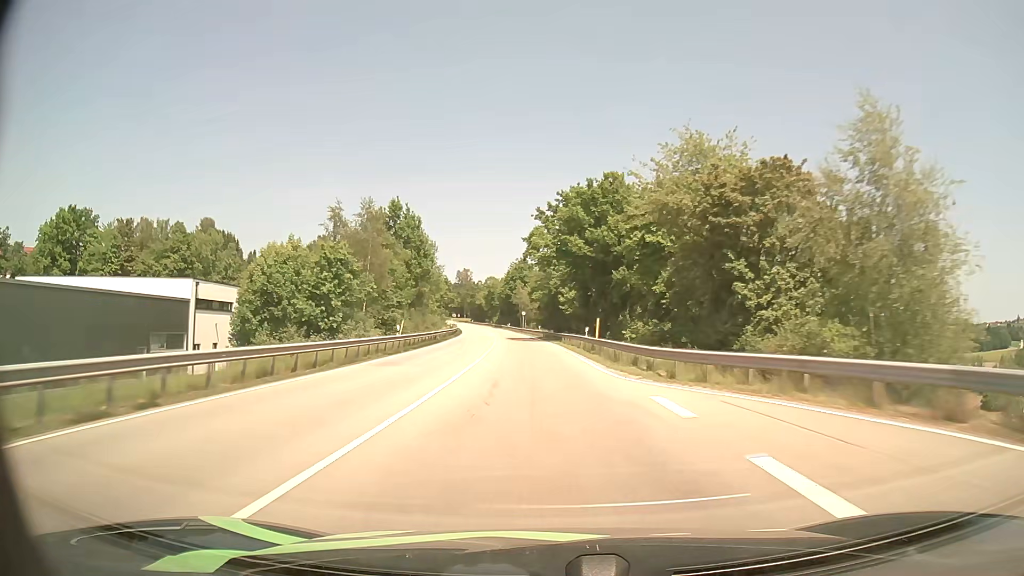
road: primary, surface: asphalt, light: Day
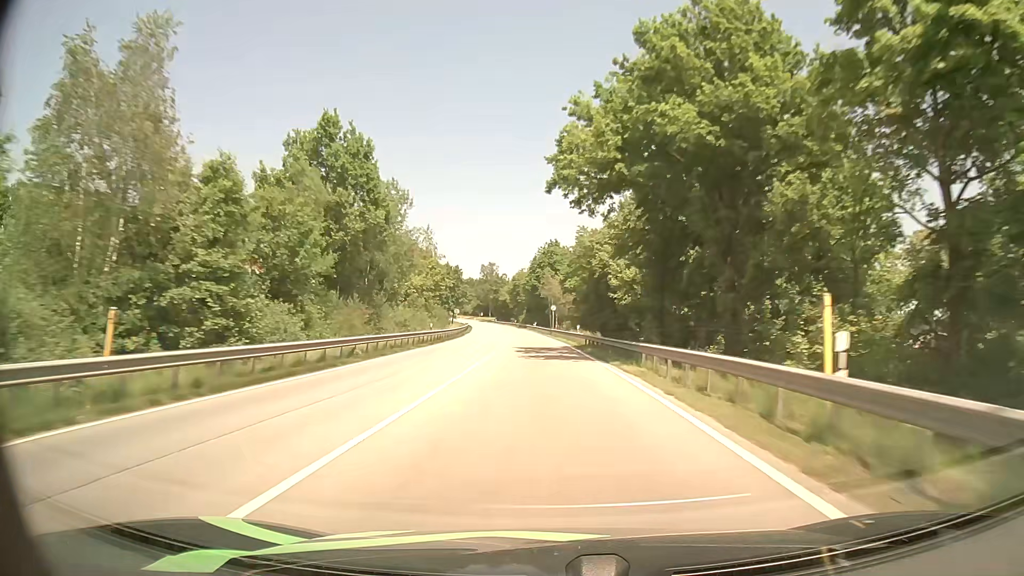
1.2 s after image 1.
(-0.8, +32.1) m; -3°
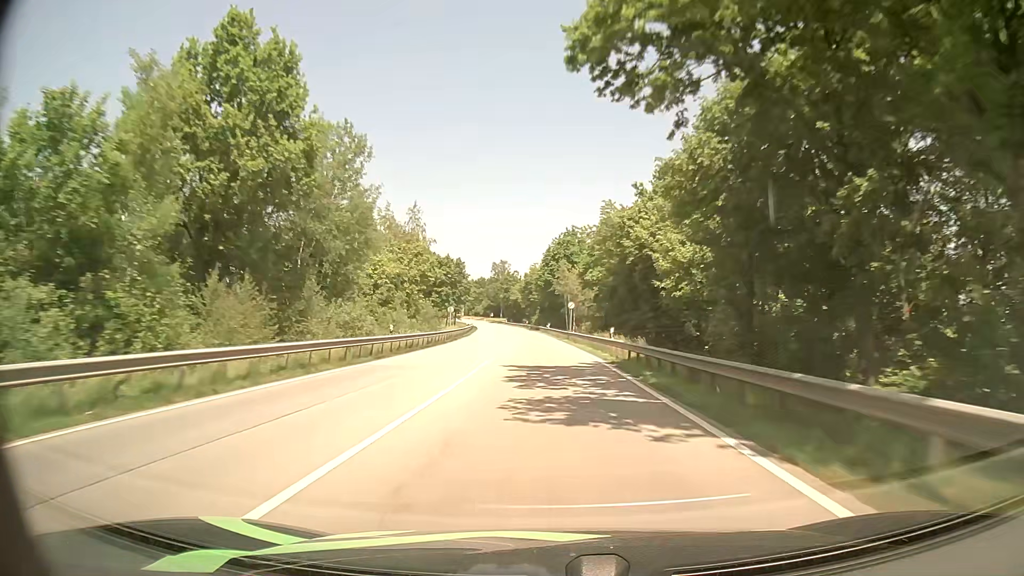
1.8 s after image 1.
(-0.2, +16.2) m; -1°
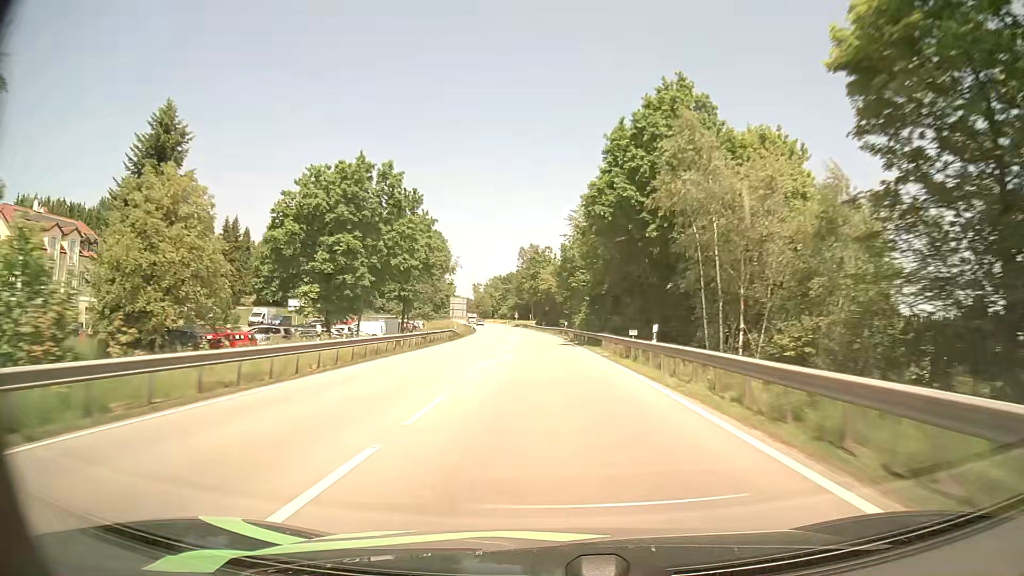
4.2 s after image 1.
(-1.9, +66.1) m; -3°
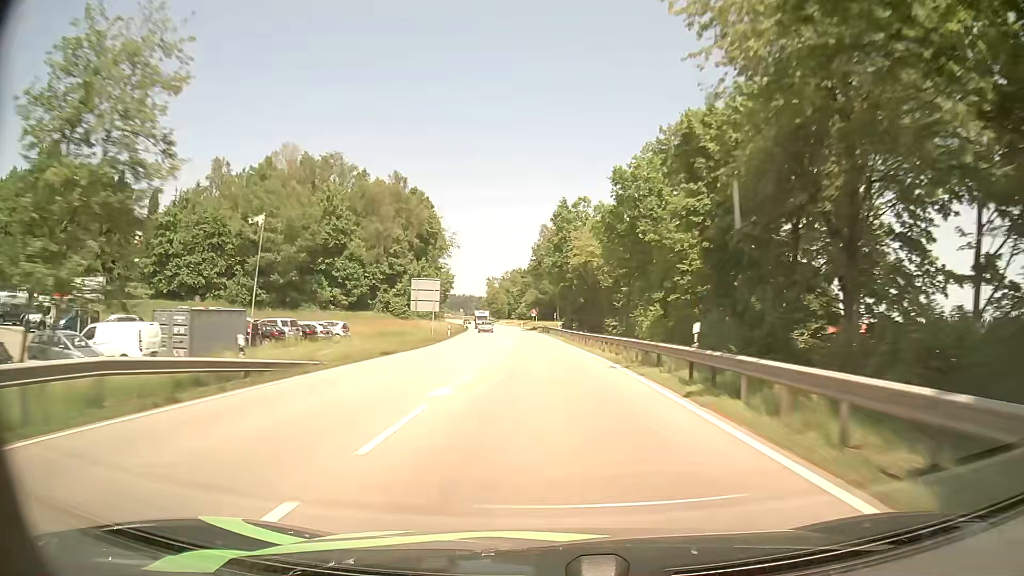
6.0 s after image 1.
(-1.2, +50.0) m; -2°
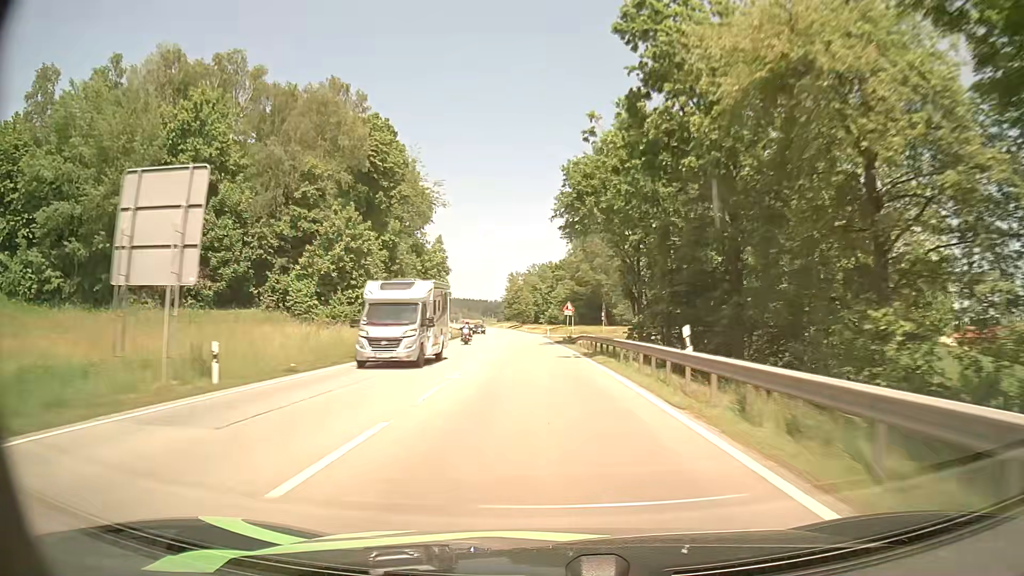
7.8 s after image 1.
(-1.2, +49.5) m; -3°
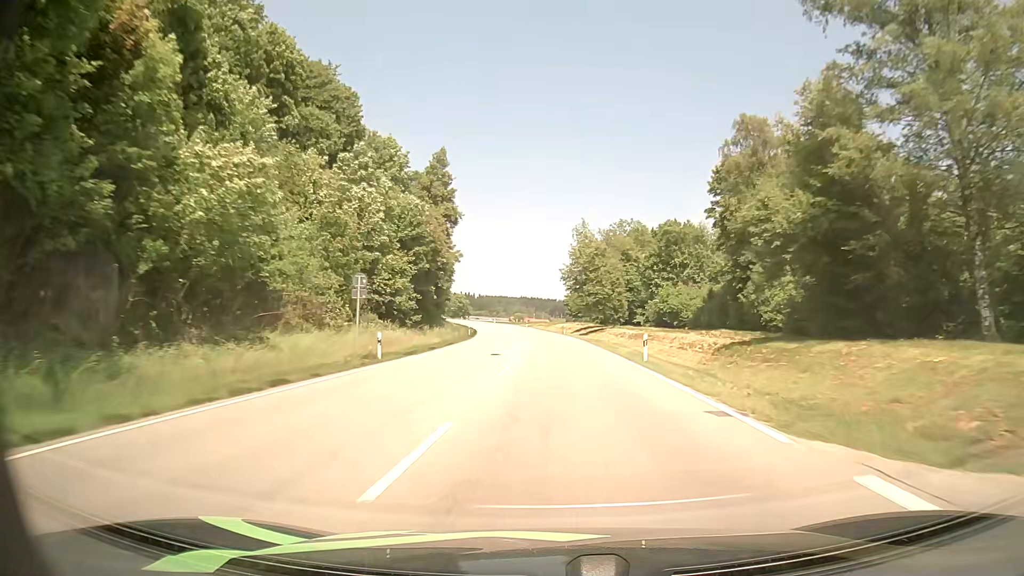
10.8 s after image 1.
(-4.2, +83.5) m; -6°
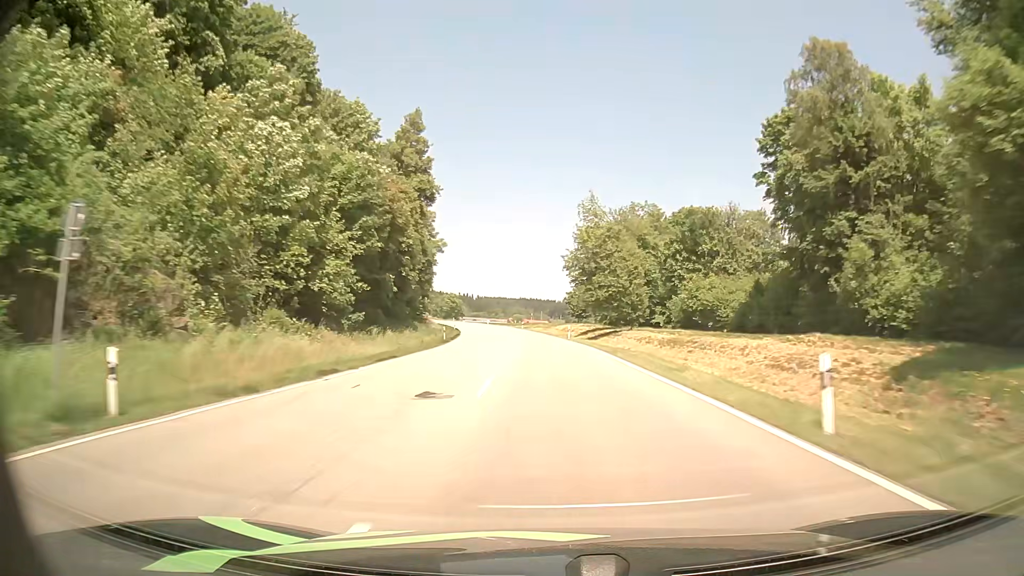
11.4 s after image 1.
(0.0, +16.6) m; 0°
(0, +10) (0, +20) (0, +30) (-1, +40) (-1, +50) (-2, +60) (-3, +70) (-4, +80) (-5, +90) (-6, +100) m
